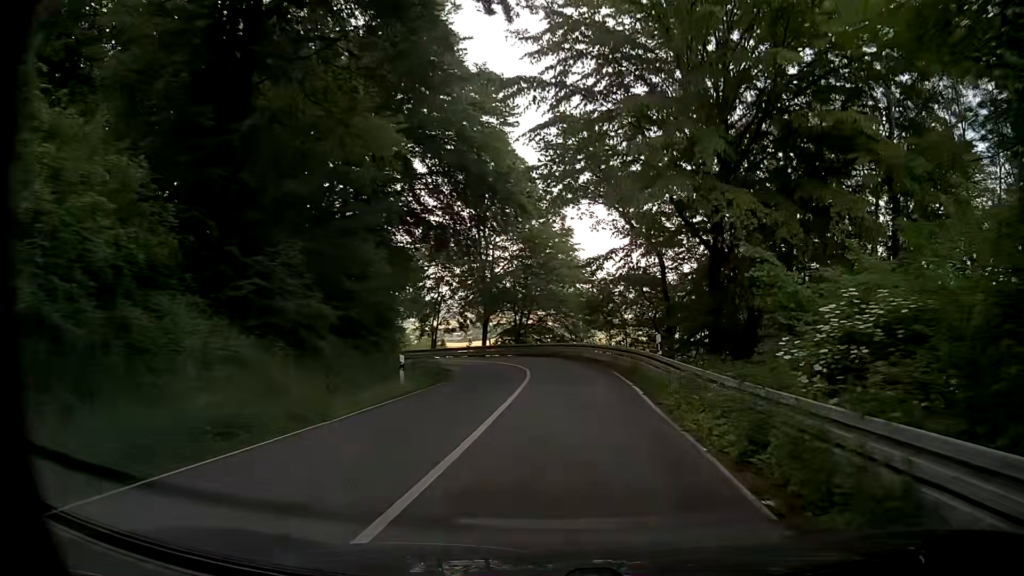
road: secondary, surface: asphalt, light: Day
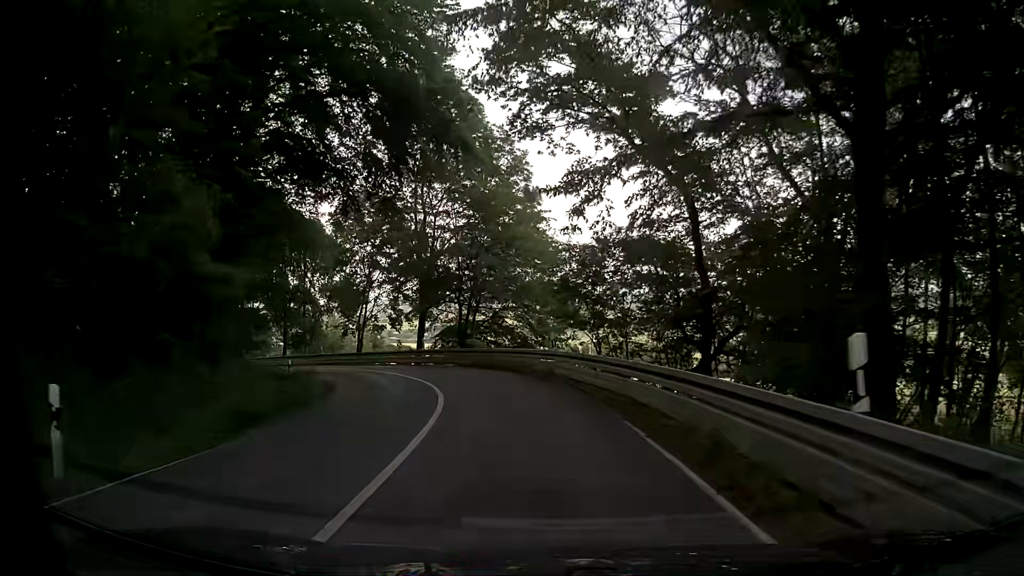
(+1.0, +14.1) m; +5°
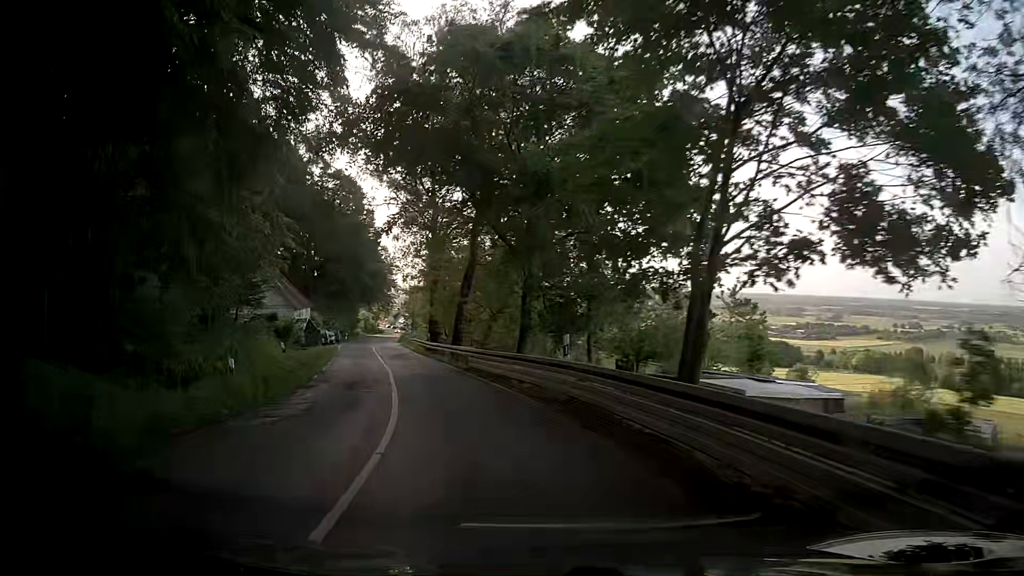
(-7.9, +35.4) m; -30°
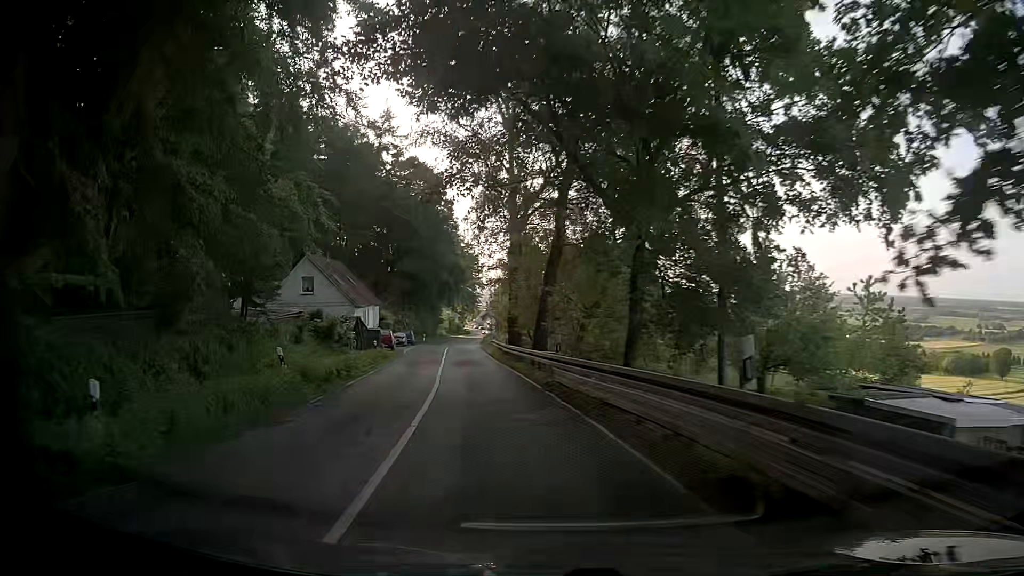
(-0.6, +7.8) m; -7°
(-1, +10) (-2, +20) (-4, +30) (-6, +40) (-8, +49) (-9, +59) (-11, +69) (-12, +79) (-14, +89) (-15, +99) m
